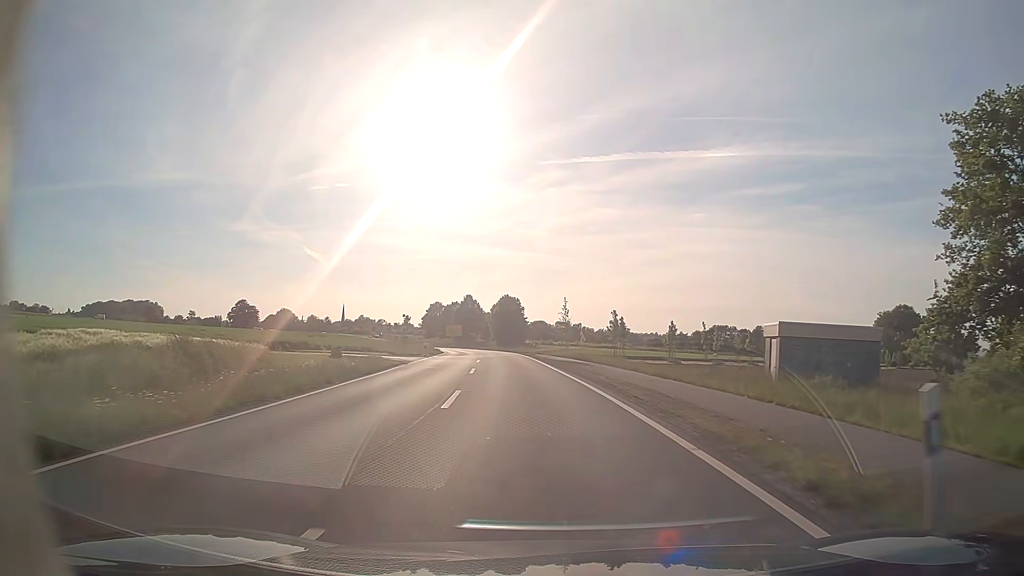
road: tertiary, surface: asphalt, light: Day
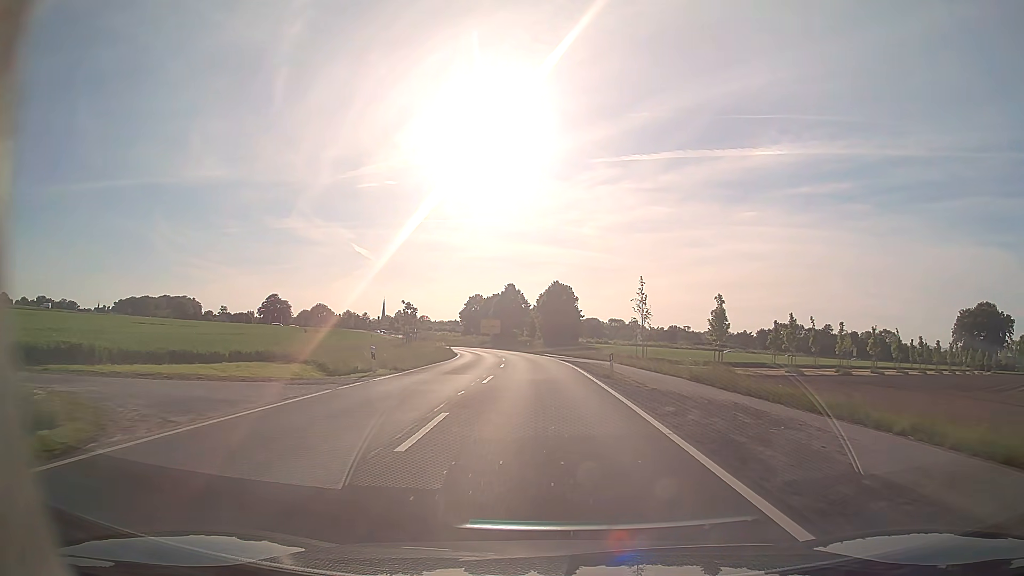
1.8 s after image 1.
(-1.4, +29.1) m; -4°
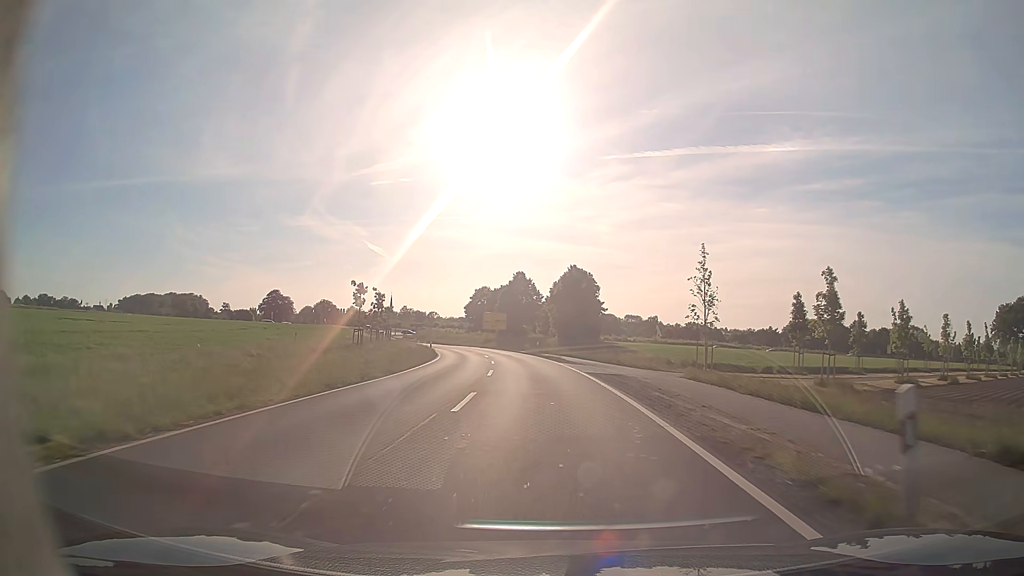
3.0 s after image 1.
(-0.2, +19.8) m; -1°
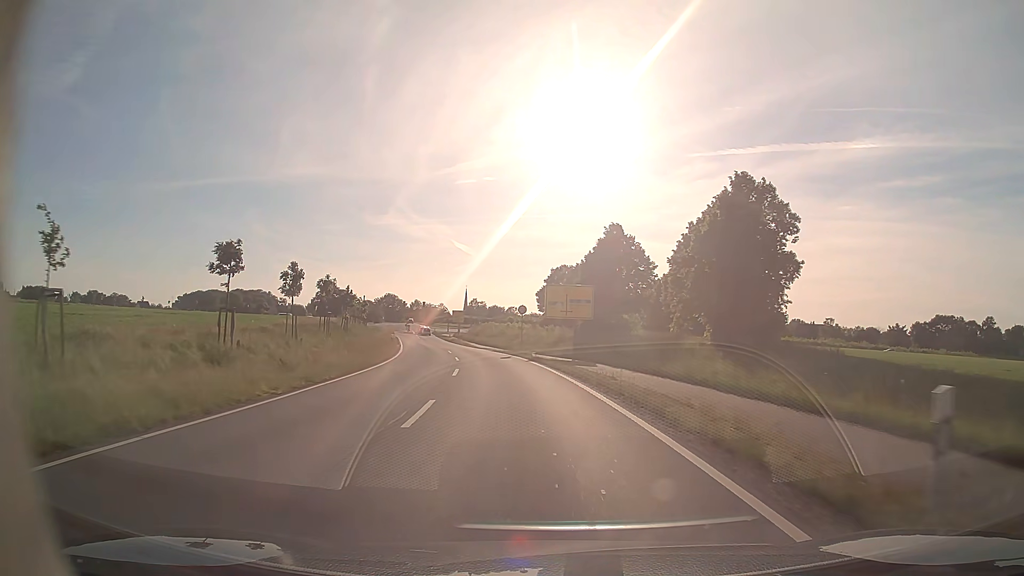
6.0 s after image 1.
(-2.6, +49.7) m; -7°
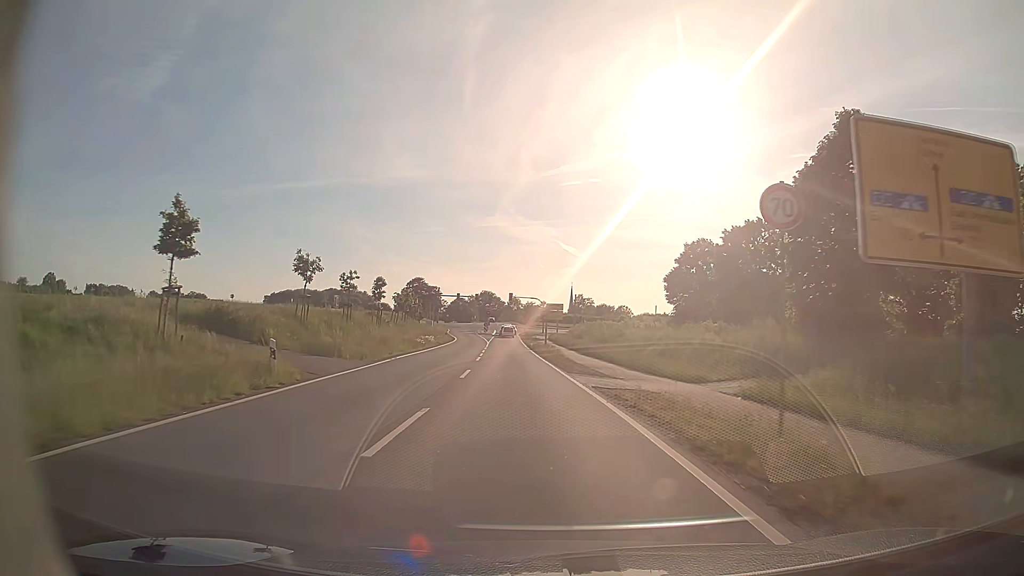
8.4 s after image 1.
(-3.2, +38.0) m; -9°
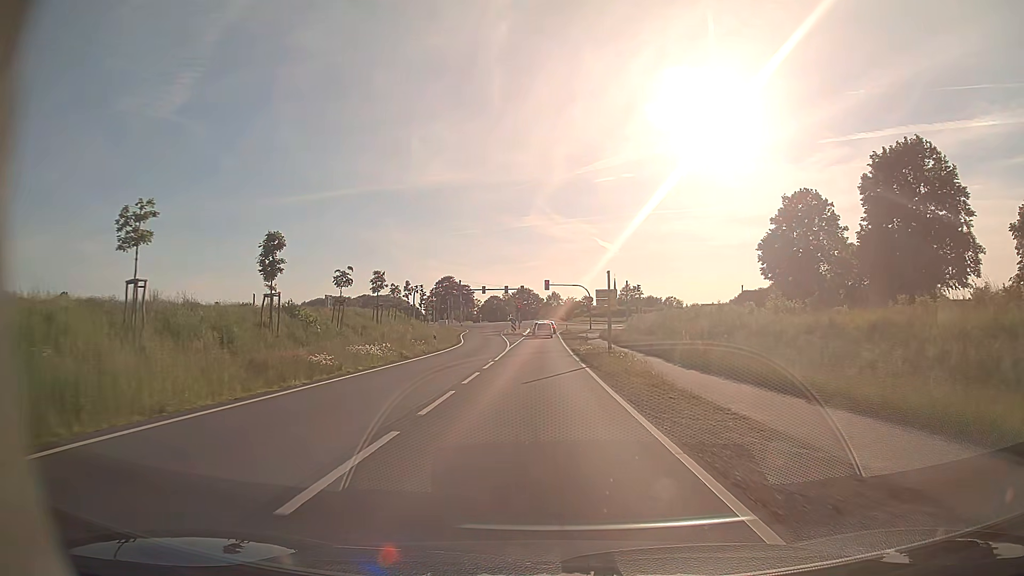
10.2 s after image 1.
(-0.9, +26.5) m; -3°
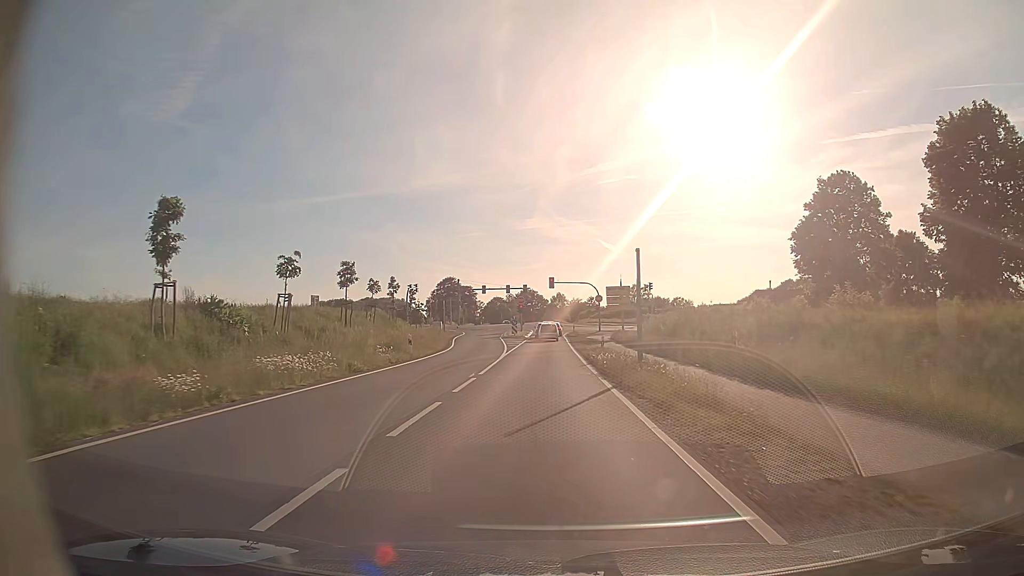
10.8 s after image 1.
(0.0, +8.2) m; -1°
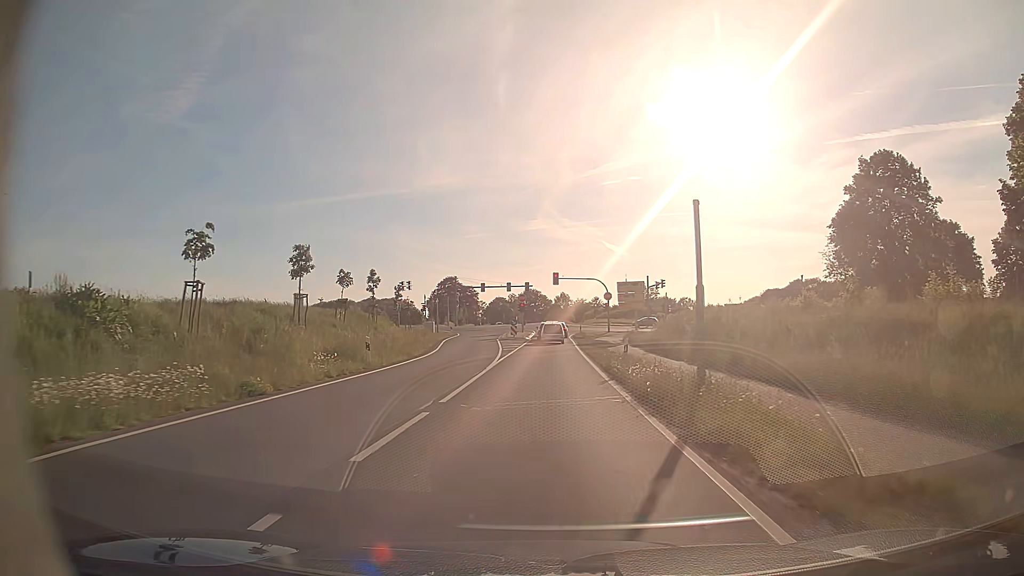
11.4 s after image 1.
(0.0, +7.8) m; 0°
